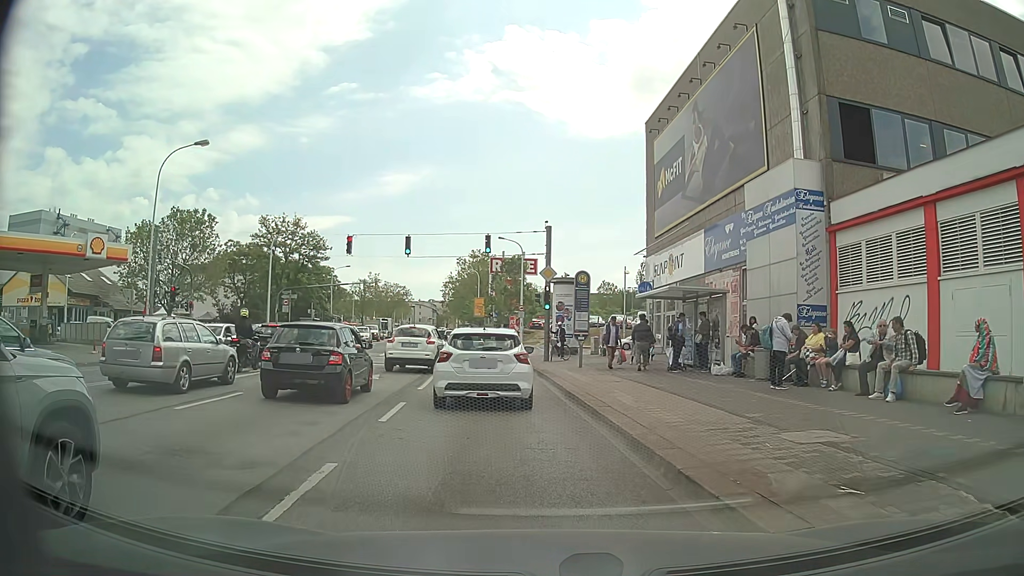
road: primary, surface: asphalt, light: Day
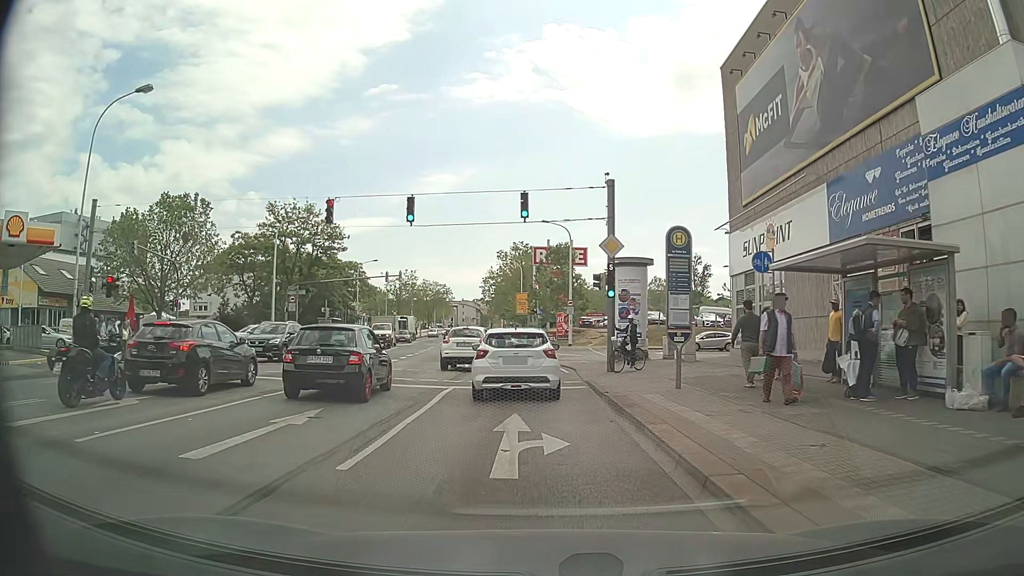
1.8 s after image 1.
(-0.1, +9.8) m; -2°
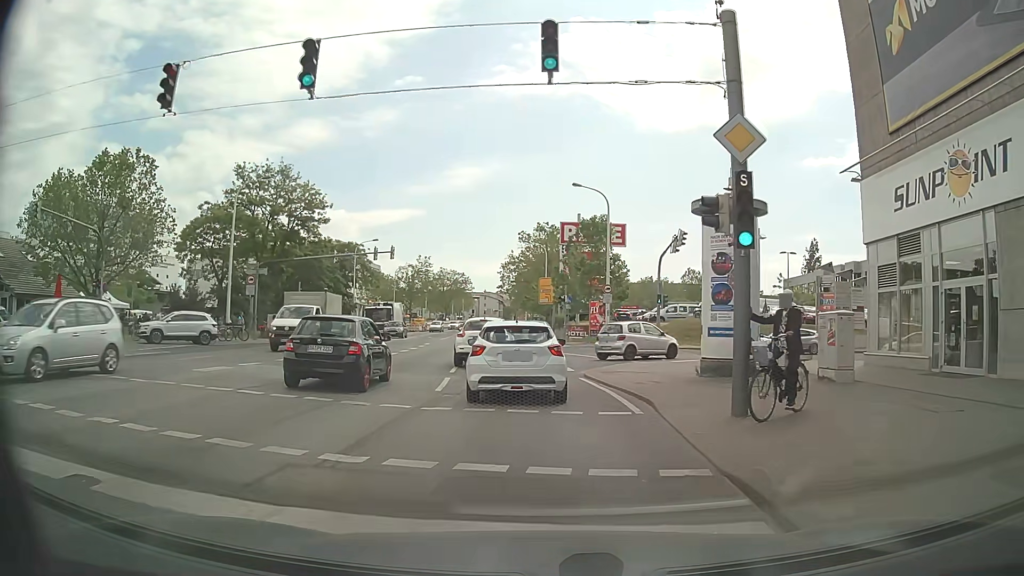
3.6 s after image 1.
(-0.2, +12.3) m; -4°
(0, +10) (0, +20) (0, +30) (-1, +40) (-1, +50) (-2, +60) (-2, +70) (-2, +80) (-2, +90) (-2, +100) m
